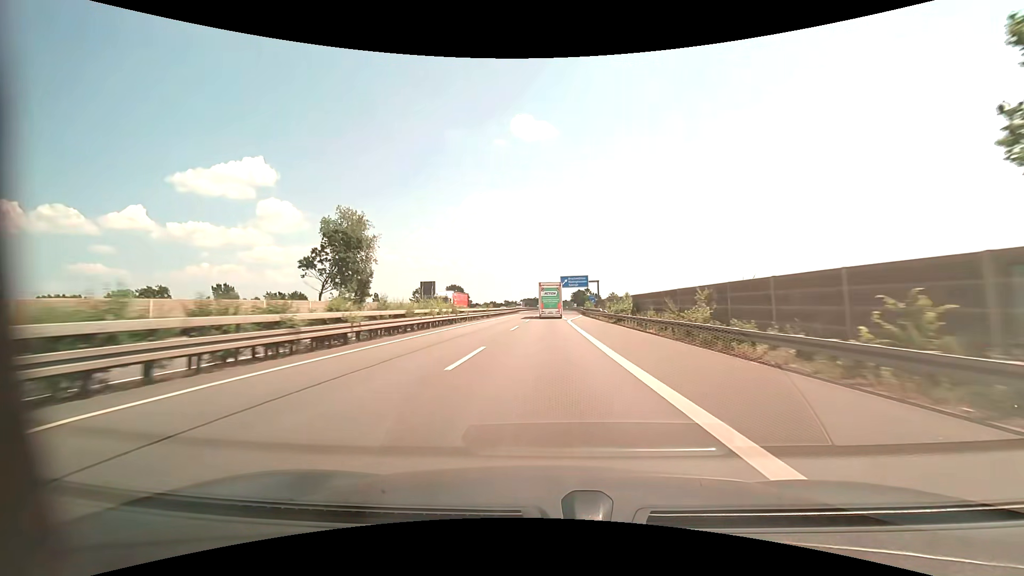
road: motorway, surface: asphalt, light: Day
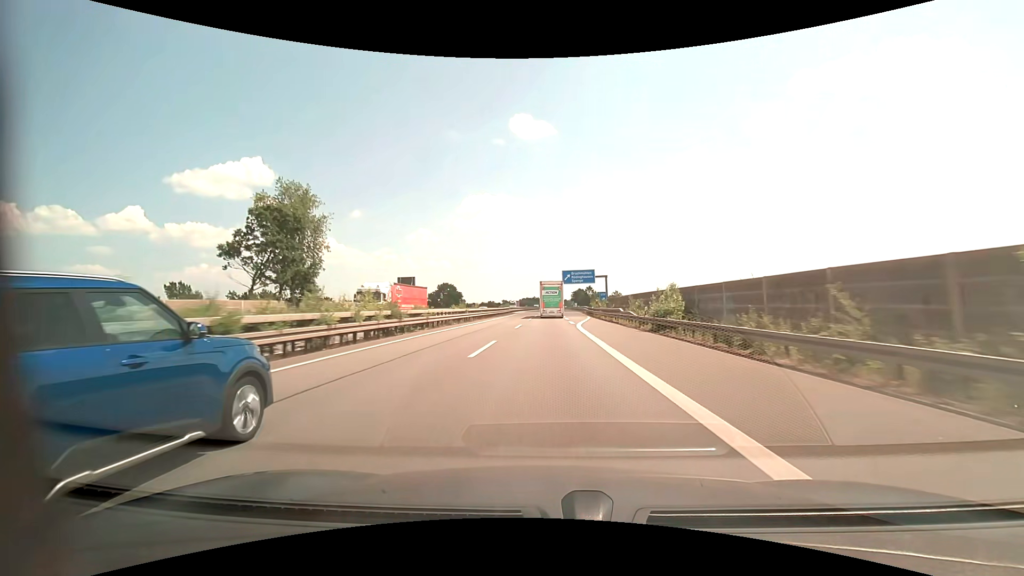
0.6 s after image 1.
(0.0, +15.2) m; 0°
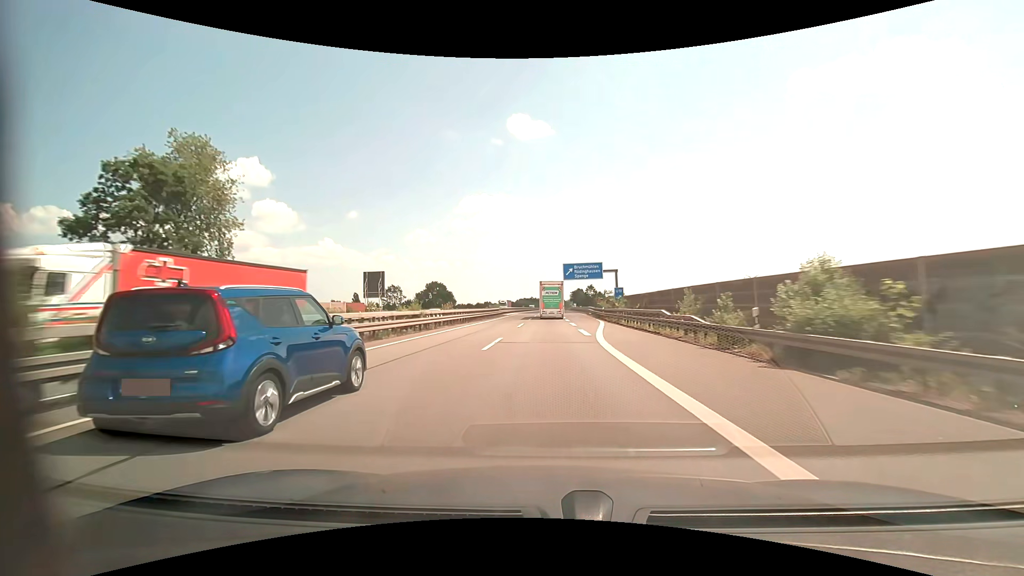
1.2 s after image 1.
(0.0, +15.3) m; 0°
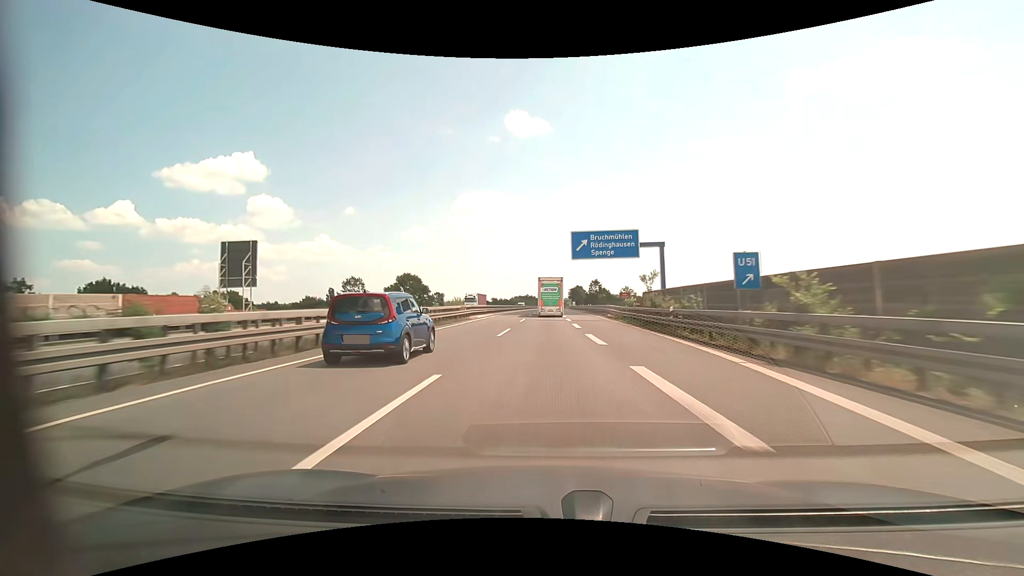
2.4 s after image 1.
(+0.1, +30.8) m; +1°
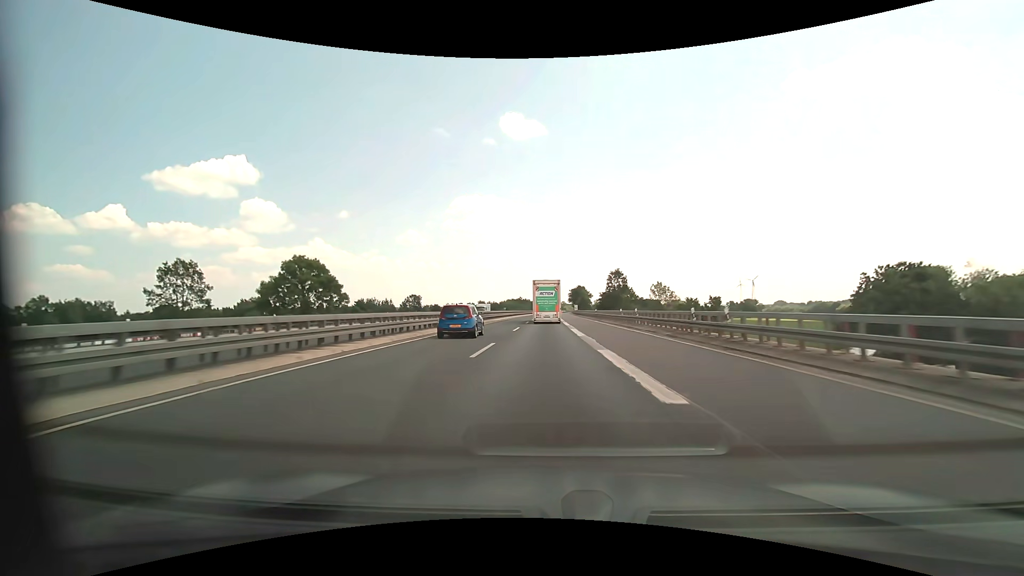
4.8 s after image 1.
(+0.1, +61.1) m; +1°
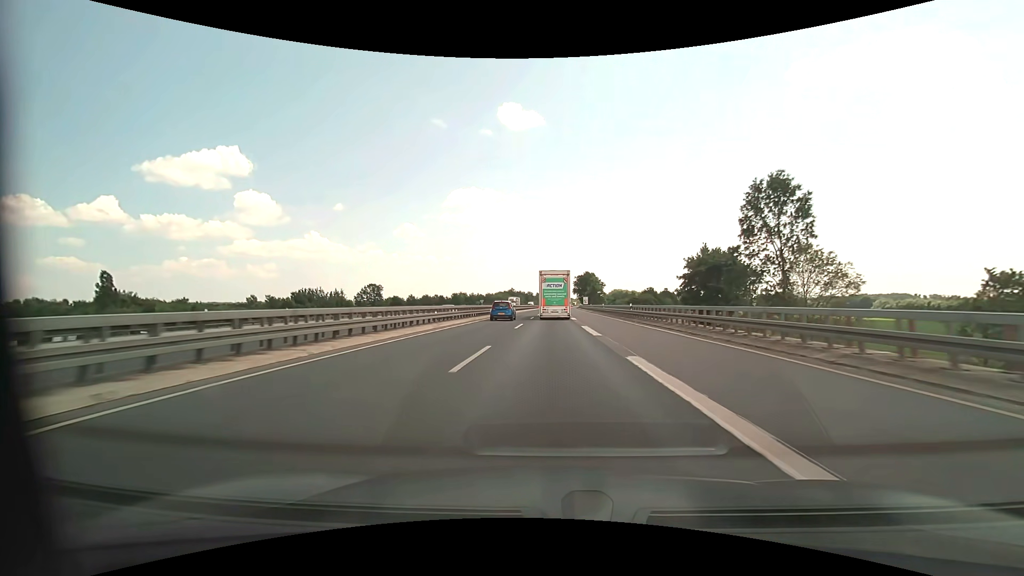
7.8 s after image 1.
(-0.1, +75.7) m; 0°
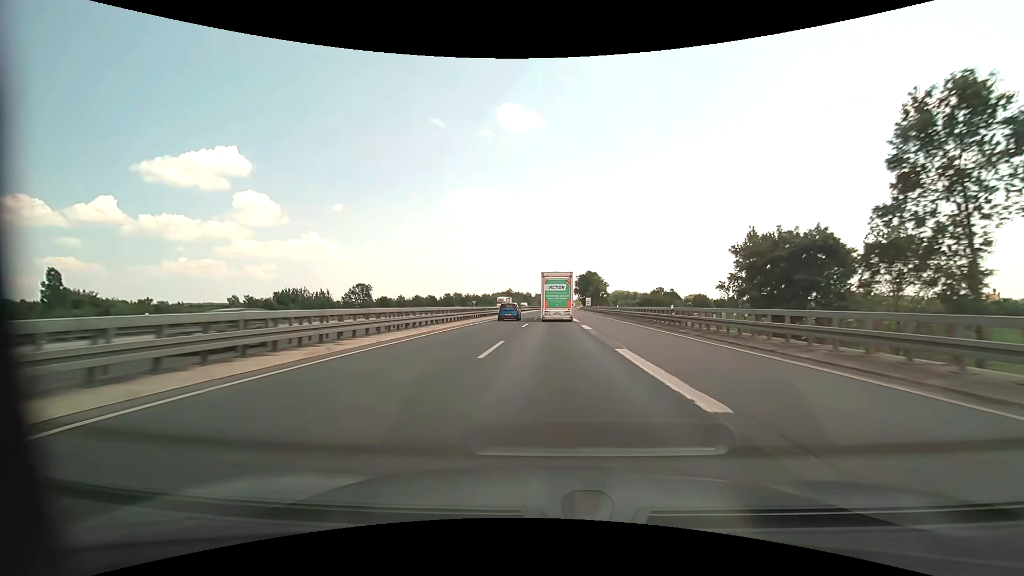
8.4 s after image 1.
(0.0, +14.7) m; 0°
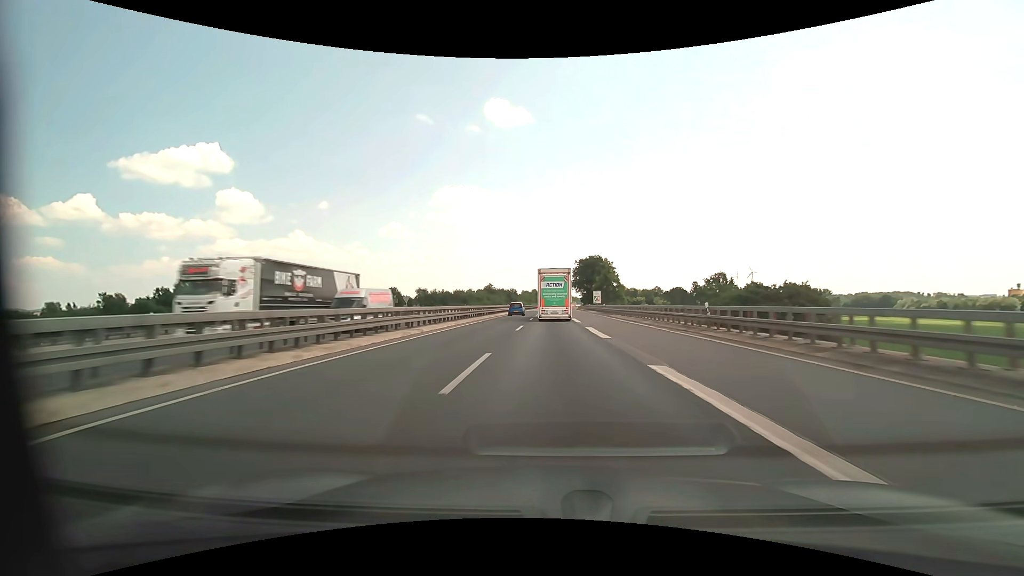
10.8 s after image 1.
(+0.6, +59.2) m; +1°
(0, +10) (0, +20) (0, +30) (0, +40) (0, +50) (0, +60) (+1, +70) (+1, +80) (+1, +90) (+1, +100) m
